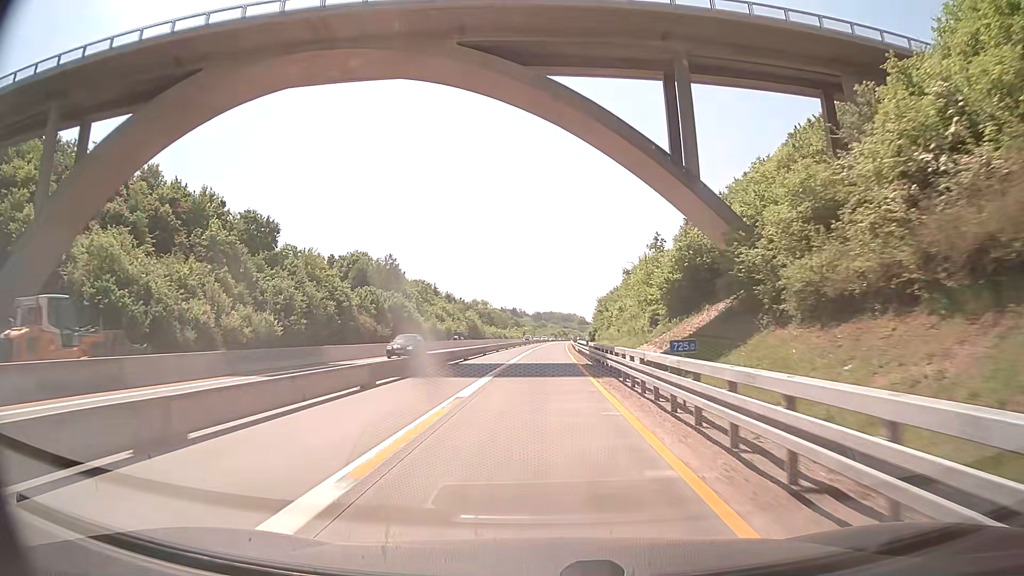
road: motorway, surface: concrete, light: Day
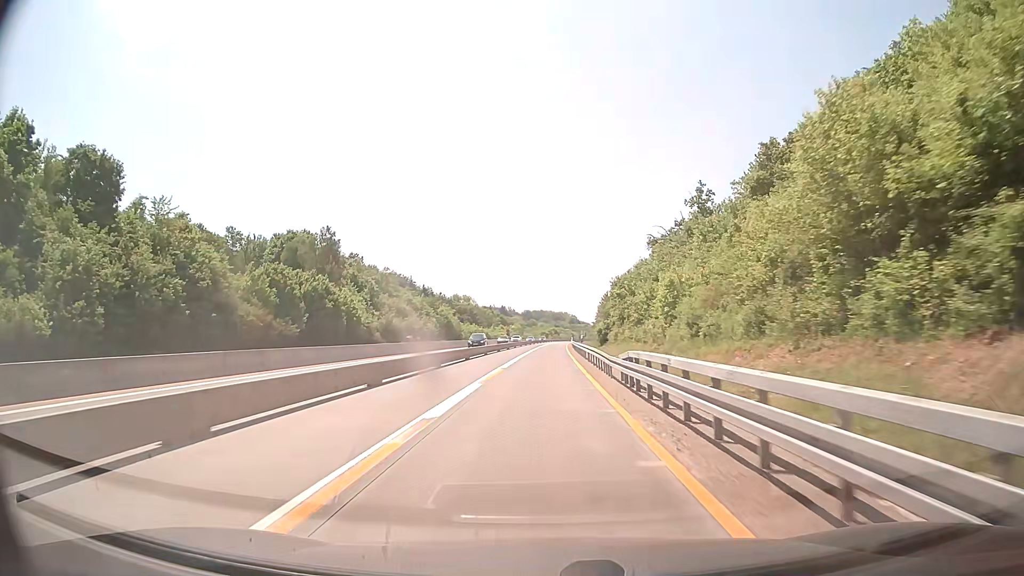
(+0.3, +39.3) m; +1°
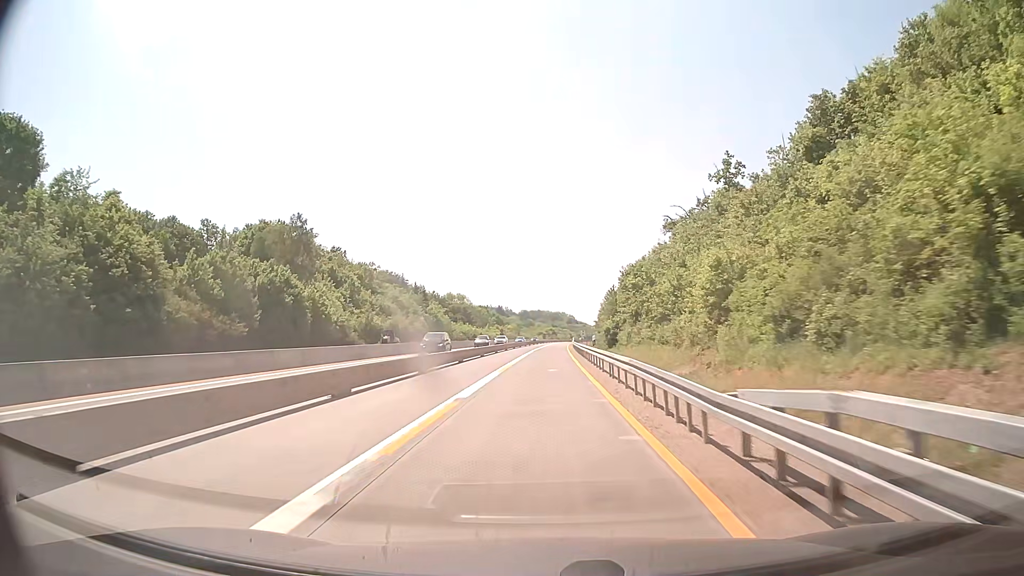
(0.0, +13.1) m; 0°
(0, +10) (0, +20) (0, +30) (0, +40) (+1, +50) (+1, +60) (+1, +70) (+1, +80) (+2, +90) (+2, +100) m
